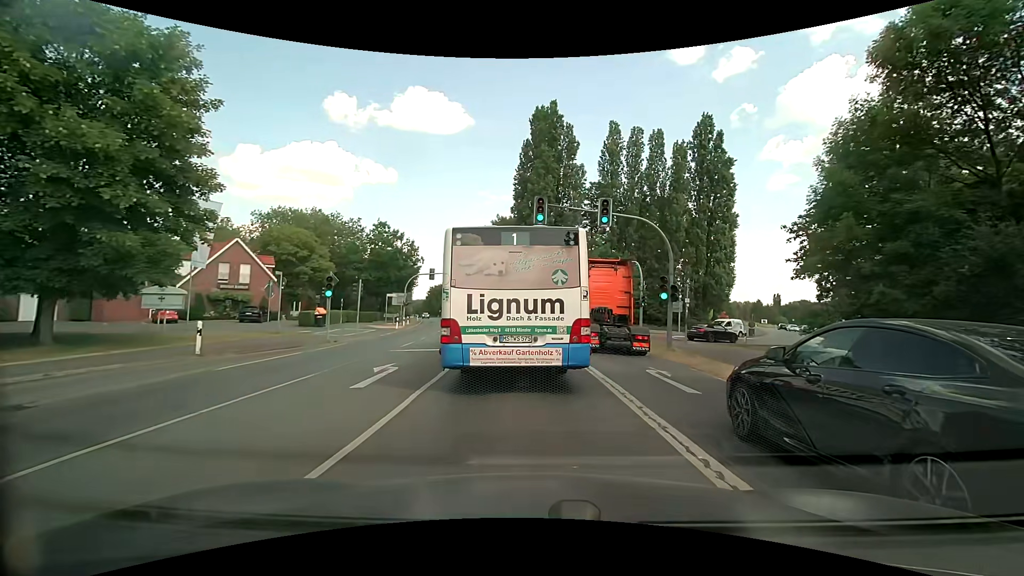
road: secondary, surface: asphalt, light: Day
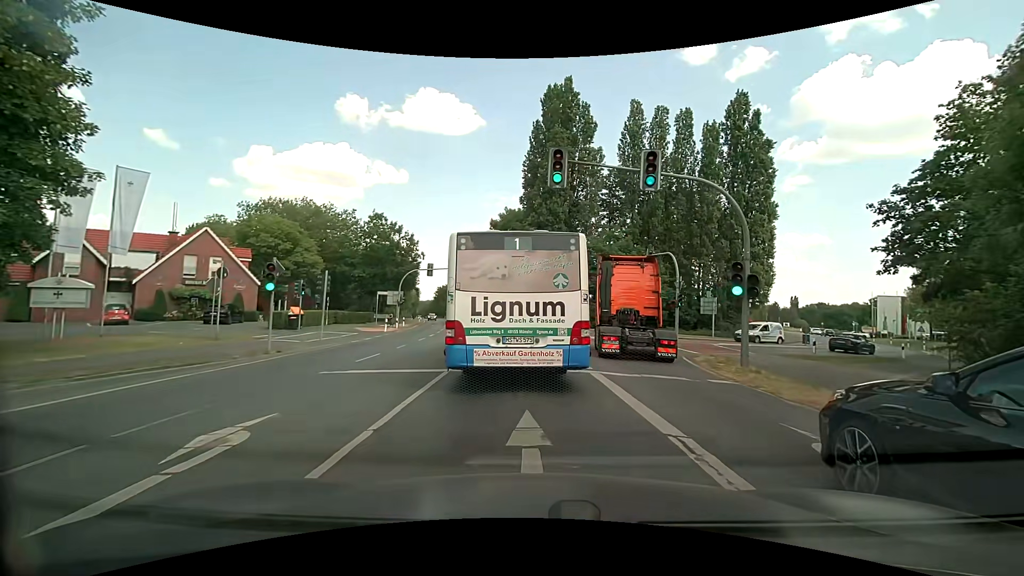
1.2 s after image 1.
(-0.2, +7.3) m; -2°
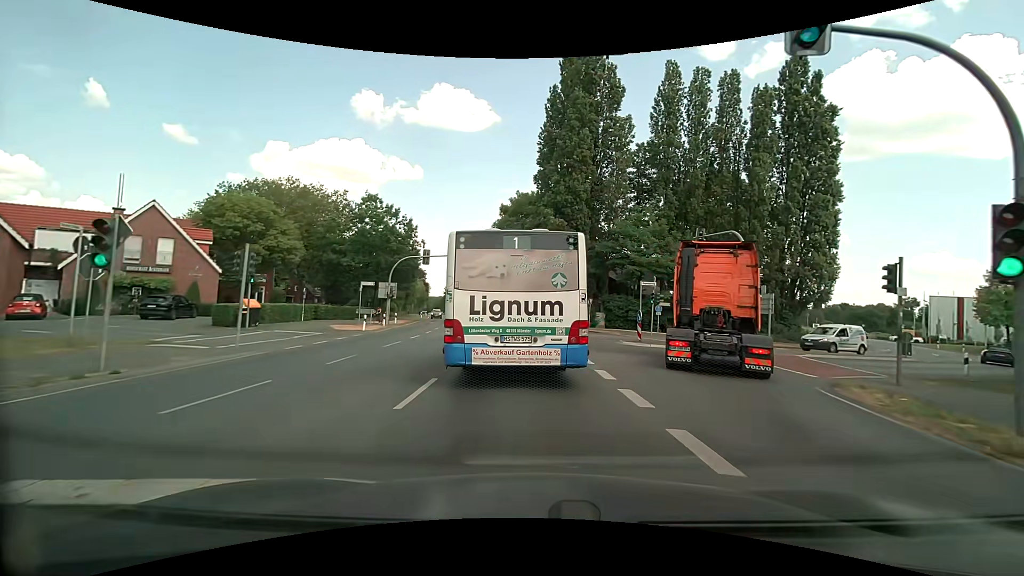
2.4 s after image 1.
(-0.2, +8.6) m; -2°
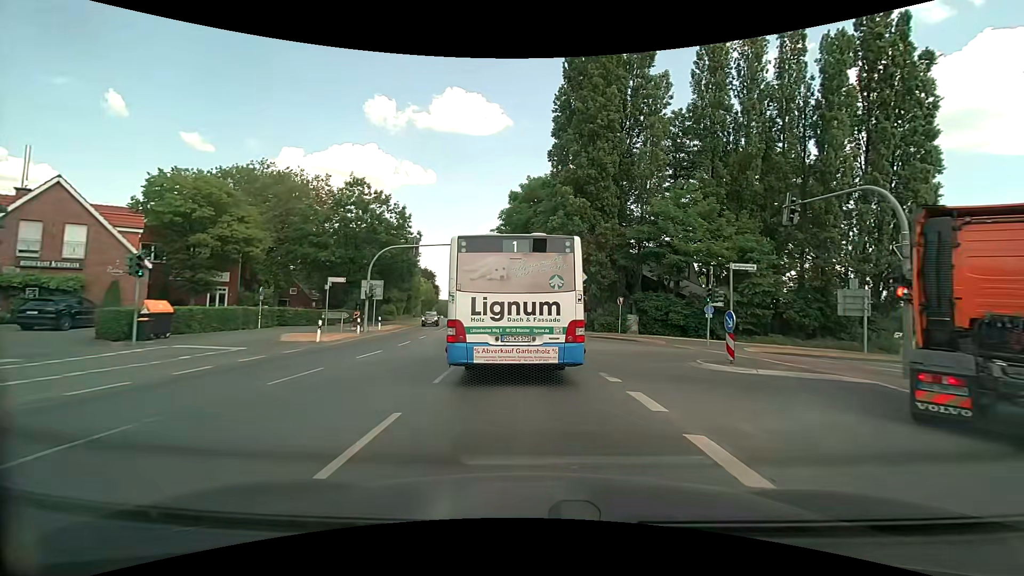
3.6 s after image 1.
(-0.2, +9.4) m; -2°
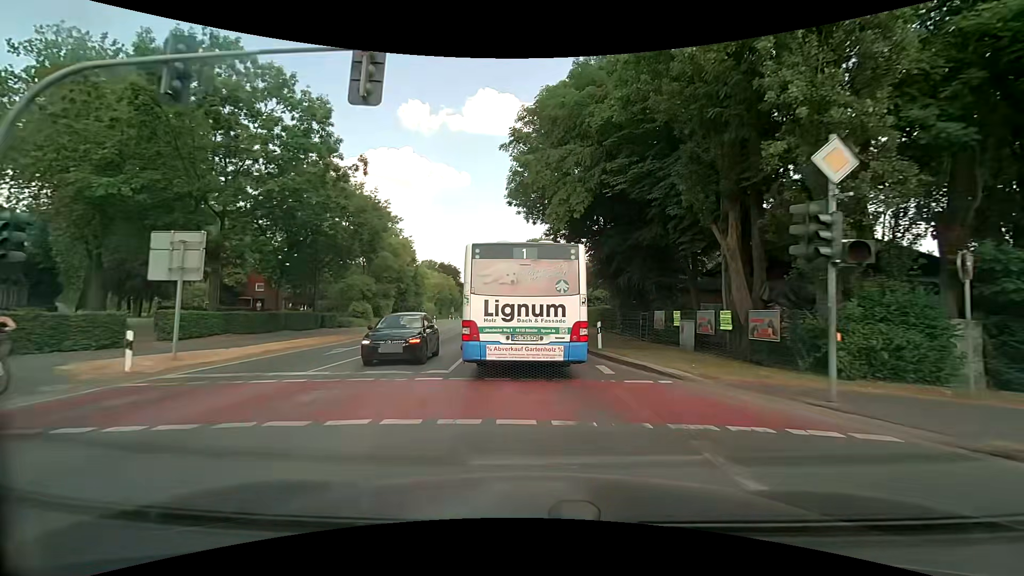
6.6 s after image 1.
(-1.1, +27.5) m; -4°
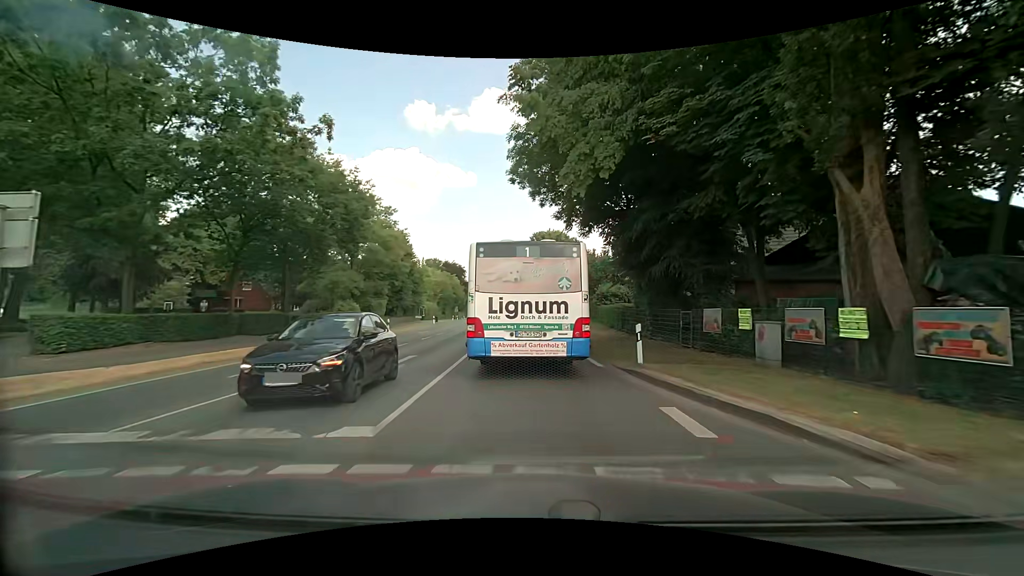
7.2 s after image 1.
(-0.1, +6.0) m; -1°
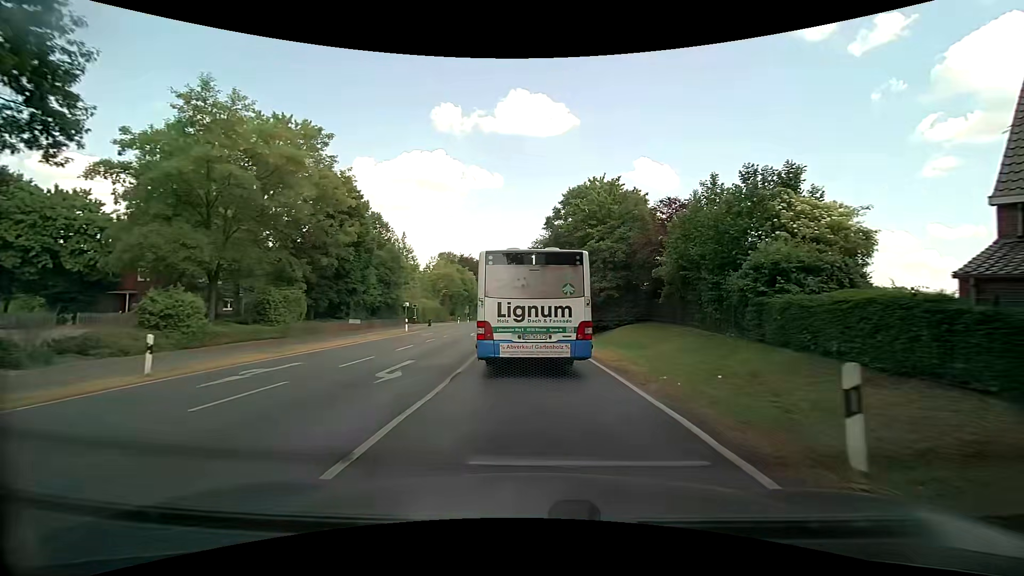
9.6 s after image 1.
(-1.0, +26.2) m; -3°
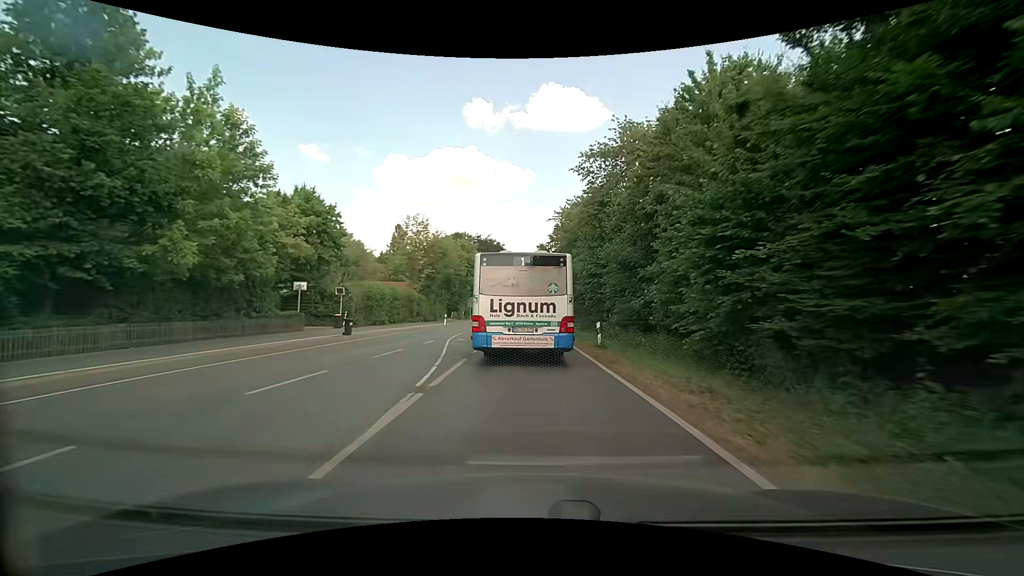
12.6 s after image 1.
(-1.0, +36.5) m; -4°
(0, +10) (0, +20) (0, +30) (-1, +40) (-1, +50) (-1, +60) (-1, +70) (-1, +80) (-1, +90) (-1, +100) m
